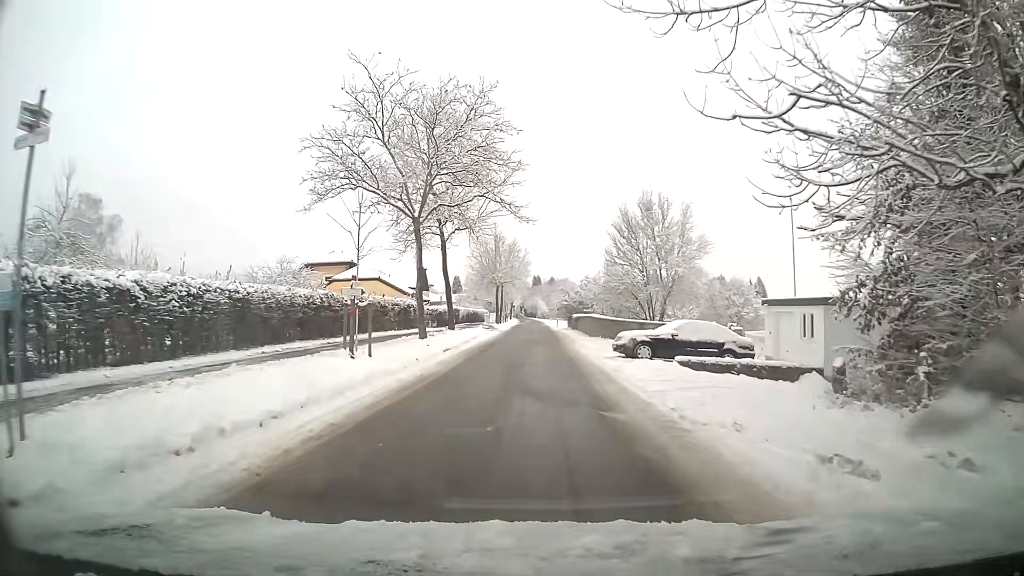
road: residential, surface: asphalt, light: Day
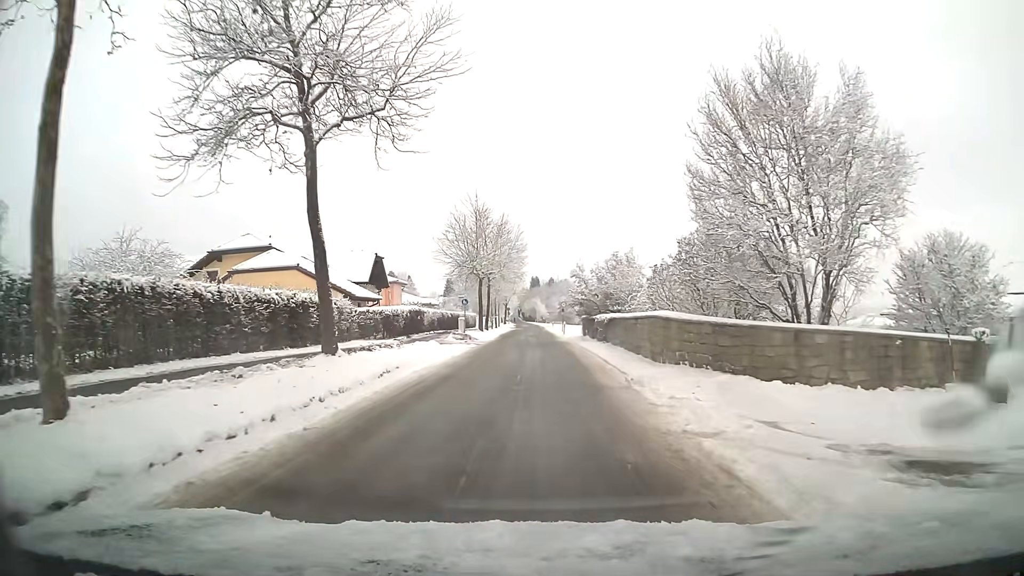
(0.0, +20.8) m; 0°
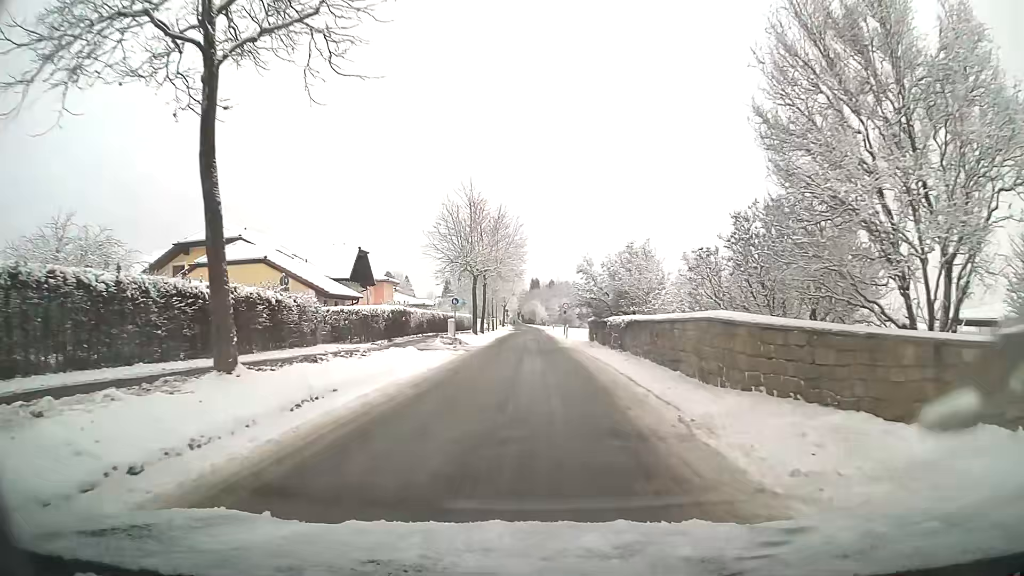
(0.0, +5.2) m; 0°
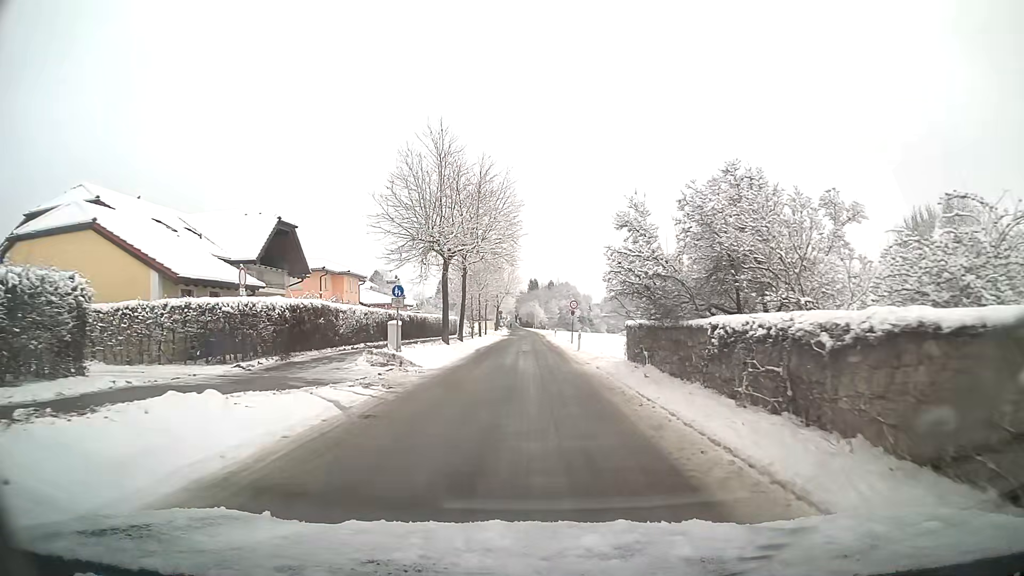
(0.0, +15.4) m; 0°
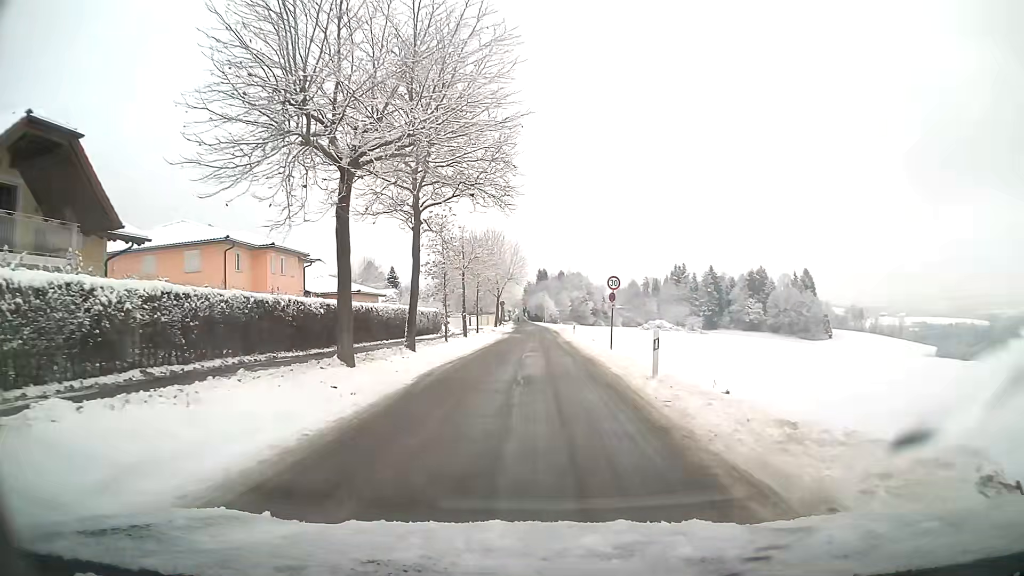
(-0.2, +19.4) m; -1°
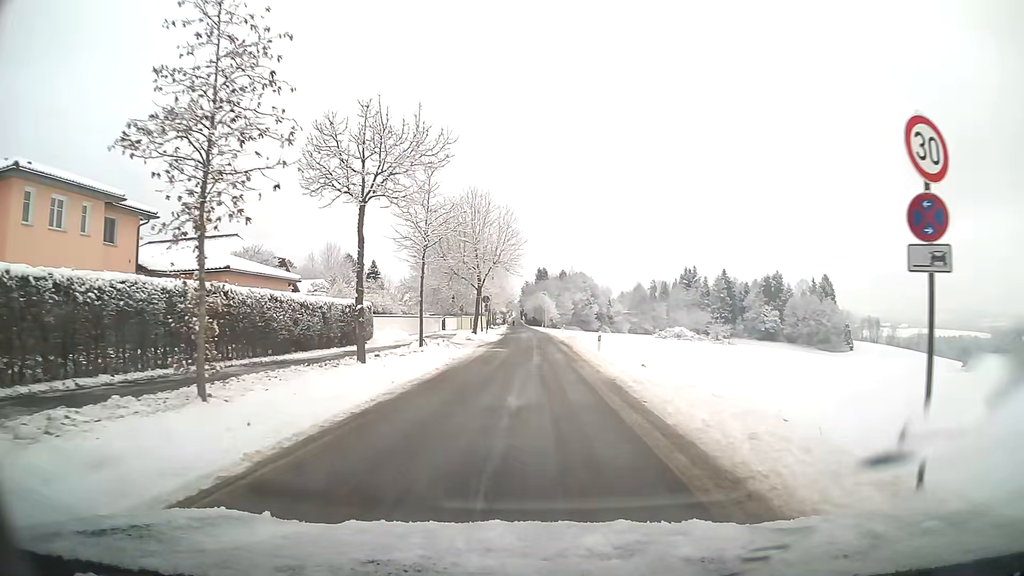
(0.0, +23.2) m; 0°
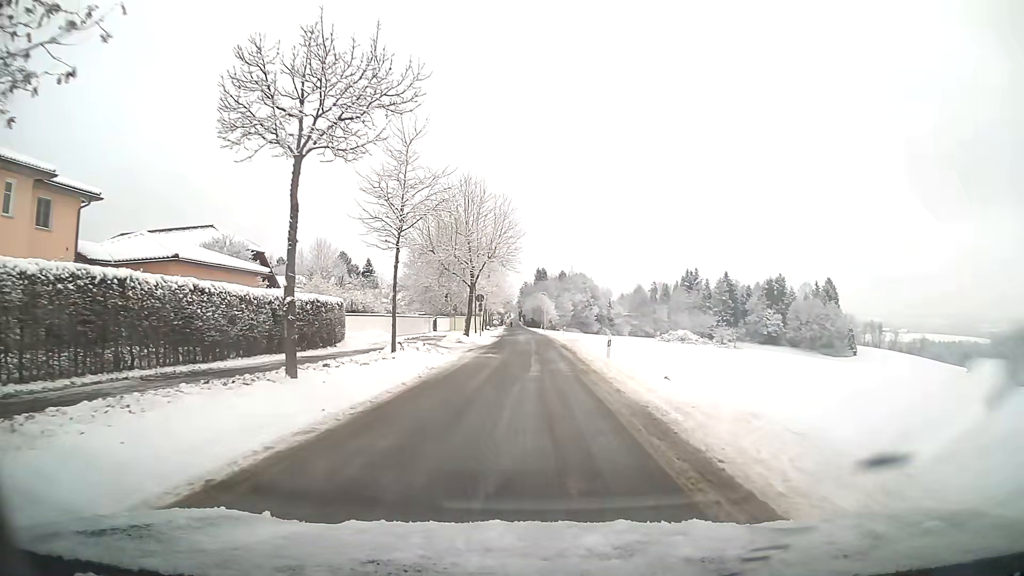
(0.0, +4.7) m; 0°
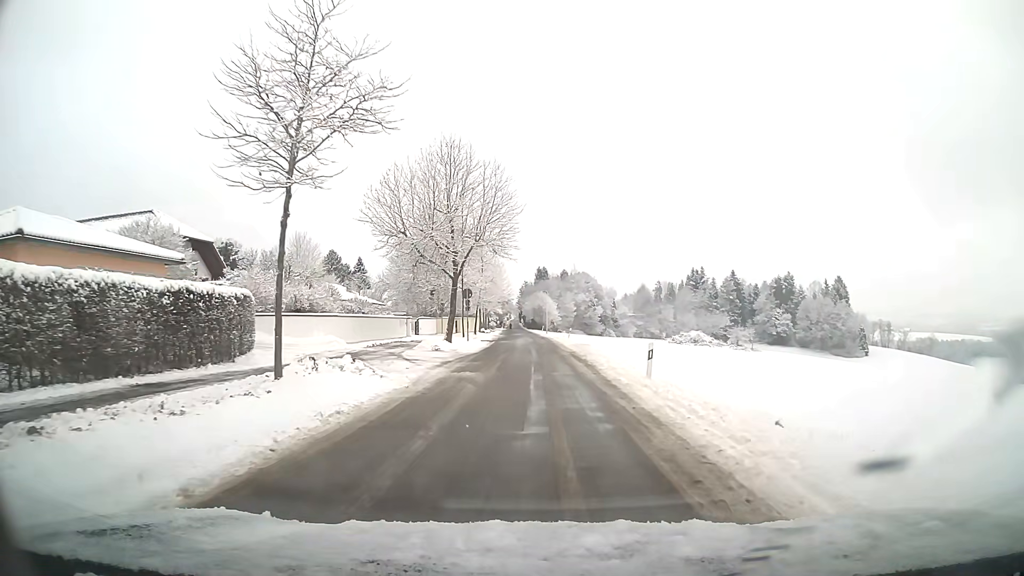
(0.0, +9.6) m; 0°
(0, +10) (0, +20) (0, +30) (0, +40) (-1, +50) (-1, +60) (-1, +70) (-1, +80) (-2, +90) (-2, +100) m
